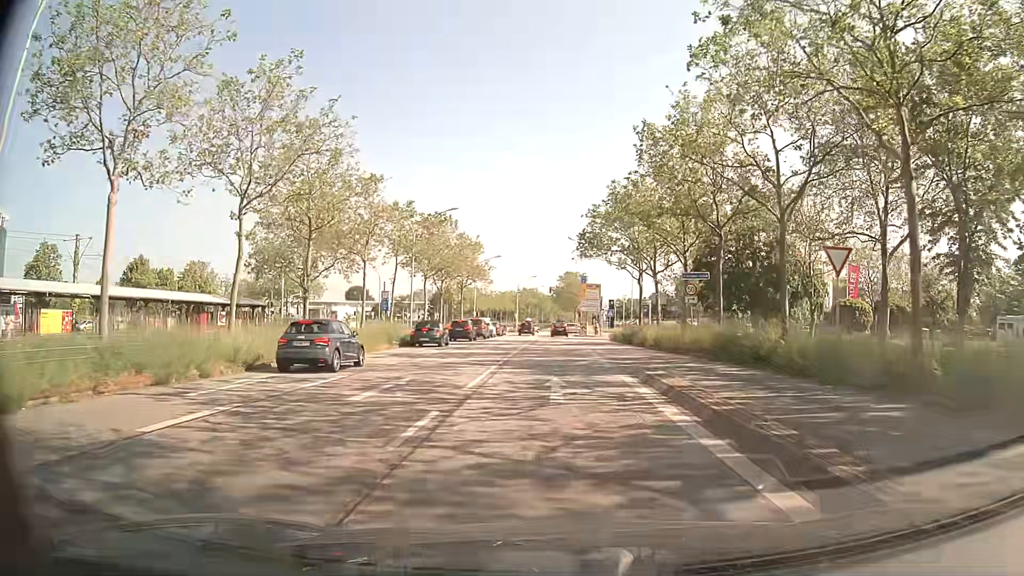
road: primary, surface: asphalt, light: Day
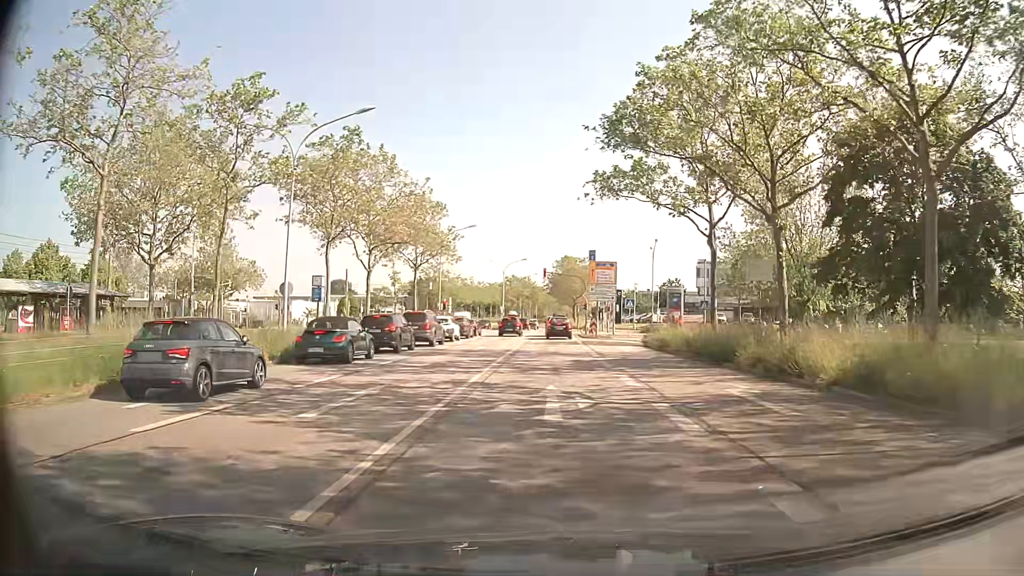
(-0.1, +23.9) m; 0°
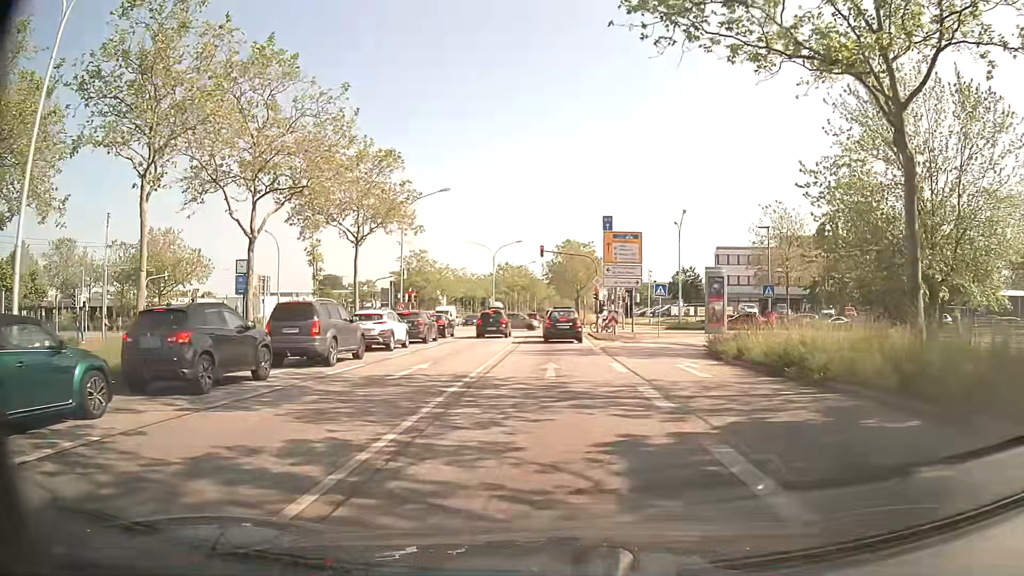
(0.0, +15.7) m; -1°
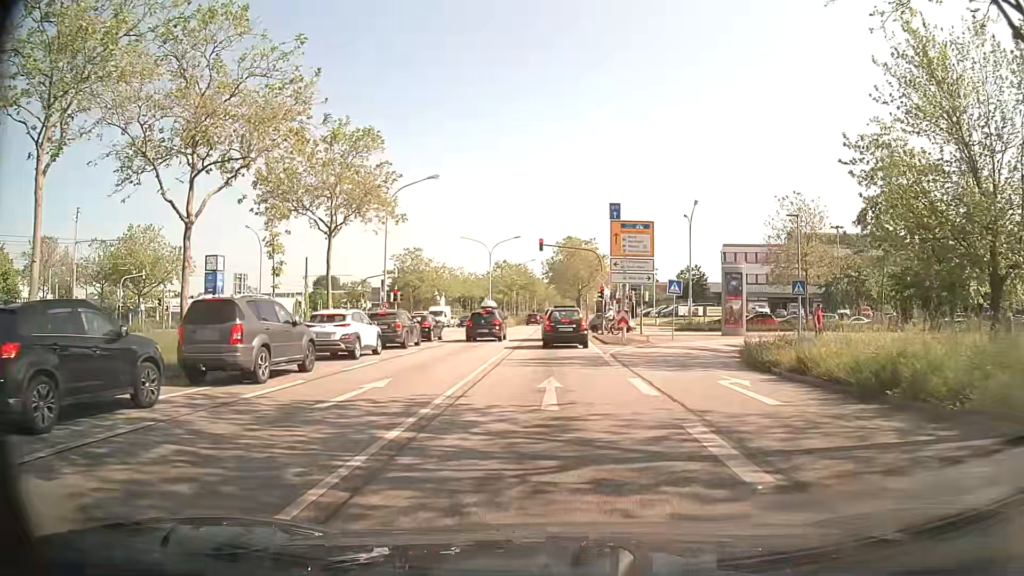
(0.0, +4.5) m; 0°
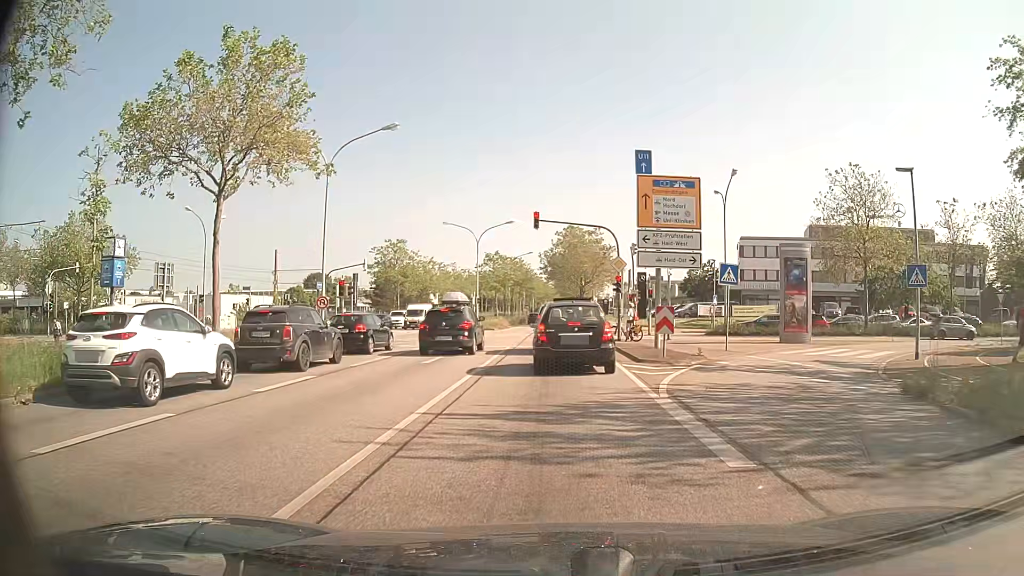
(+0.2, +11.1) m; +1°
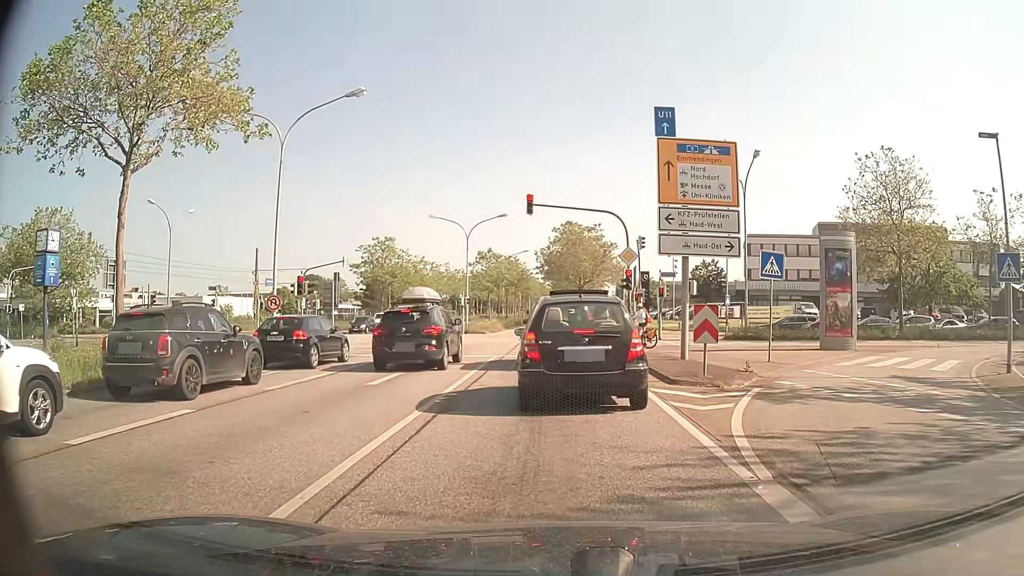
(0.0, +5.1) m; +1°
